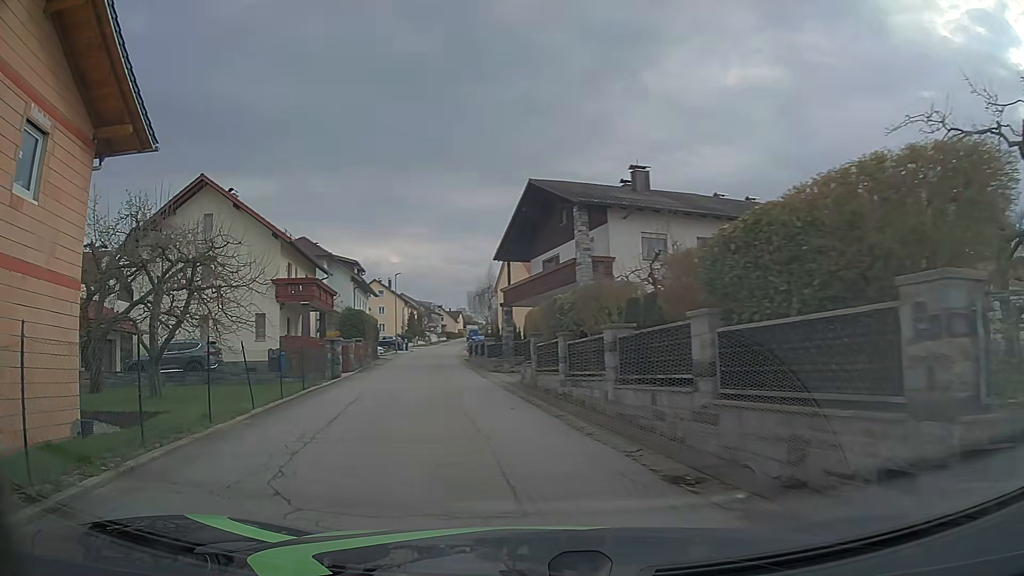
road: residential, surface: asphalt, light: Day
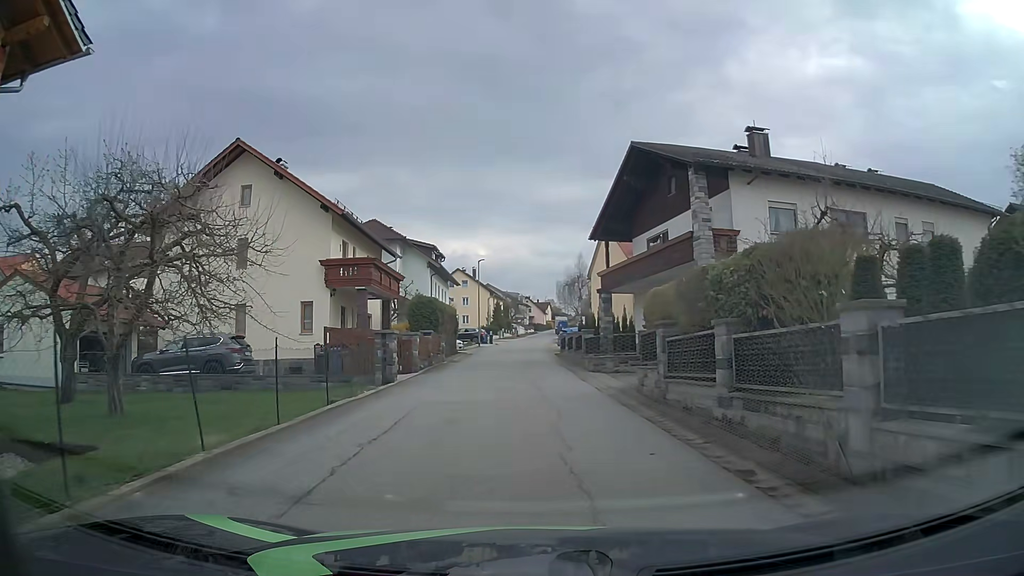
(-0.7, +6.0) m; -8°
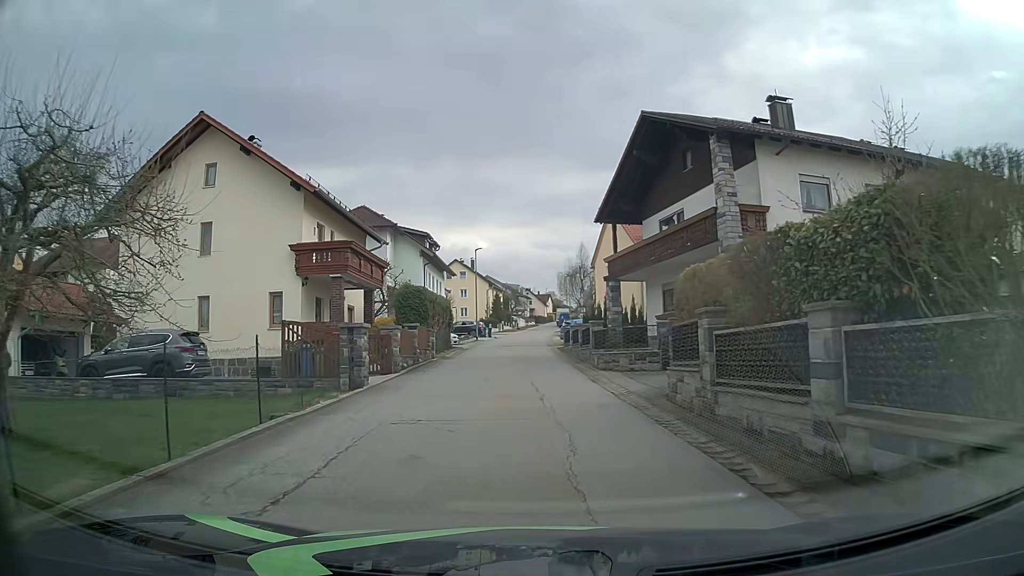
(-0.1, +3.5) m; -1°
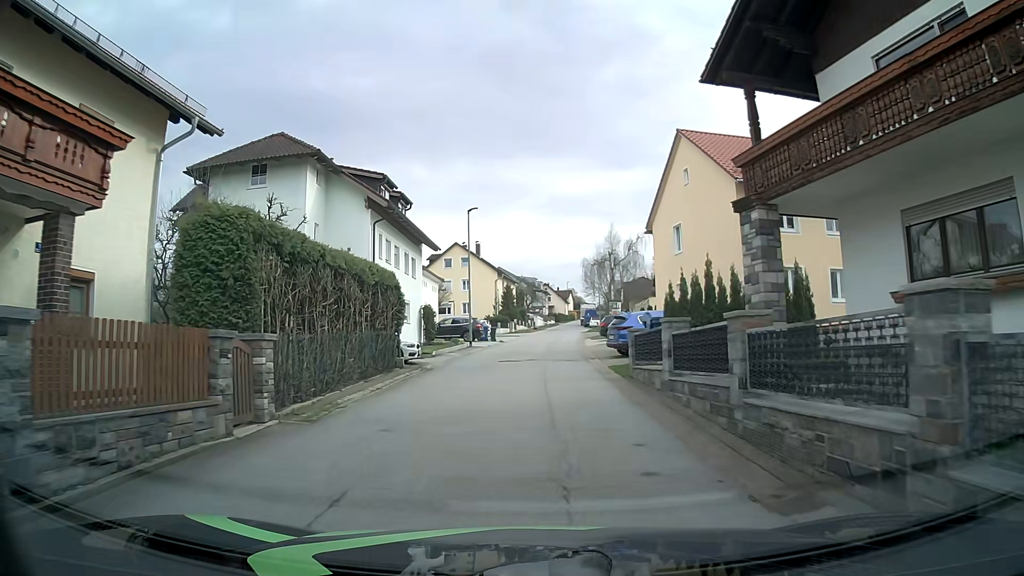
(-0.3, +20.4) m; -2°
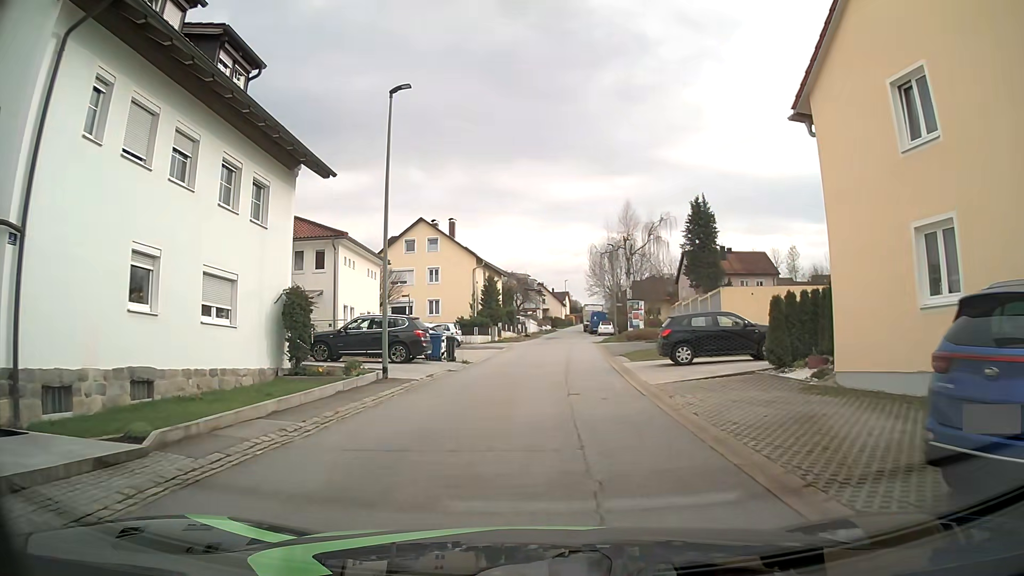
(+0.1, +21.5) m; +1°
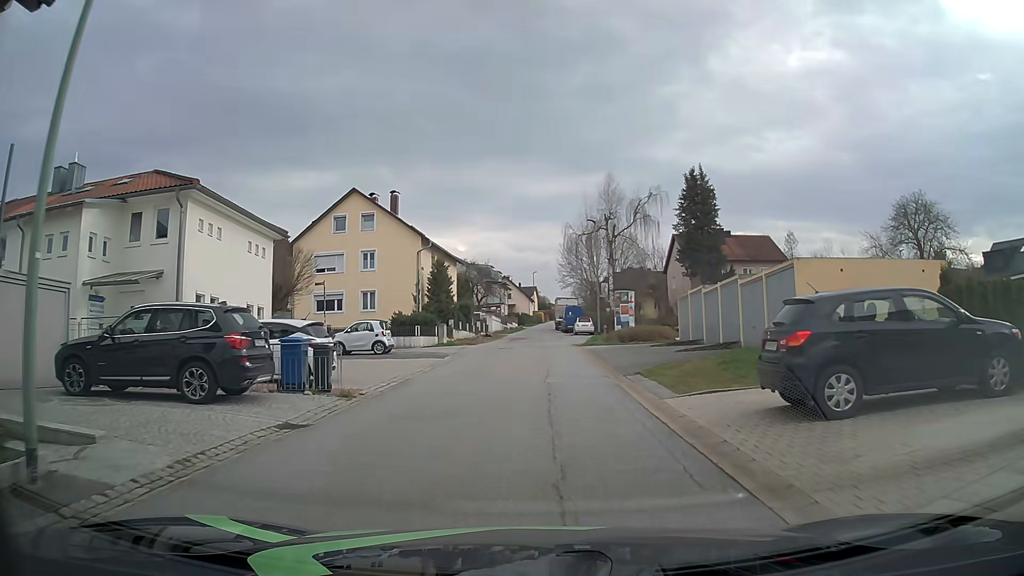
(+0.2, +12.6) m; +3°
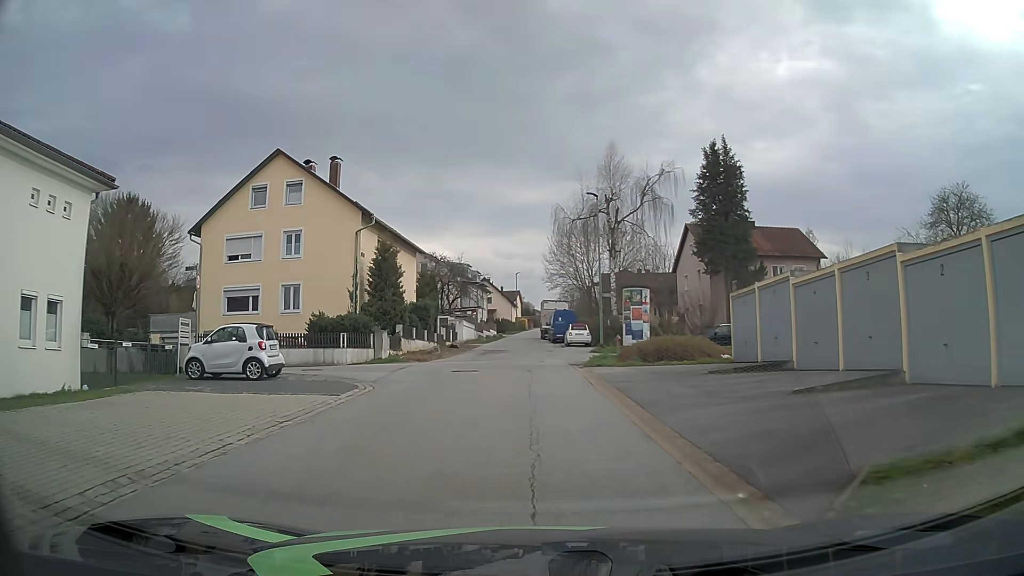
(+0.2, +12.3) m; +2°
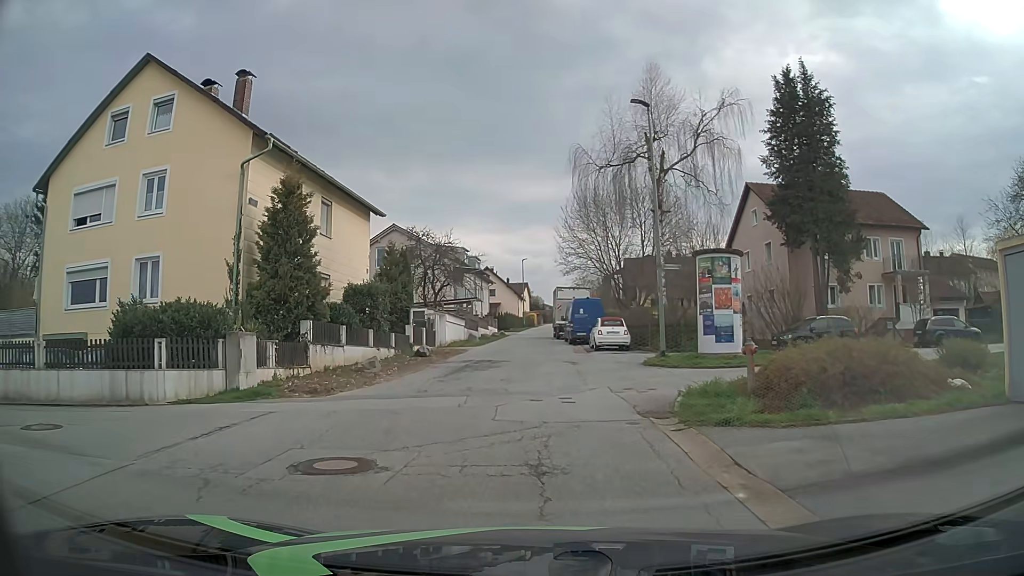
(-0.2, +14.3) m; -1°
(0, +10) (0, +20) (0, +30) (-1, +40) (-1, +50) (0, +60) (+1, +70) (+2, +80) (+2, +90) (+3, +100) m
